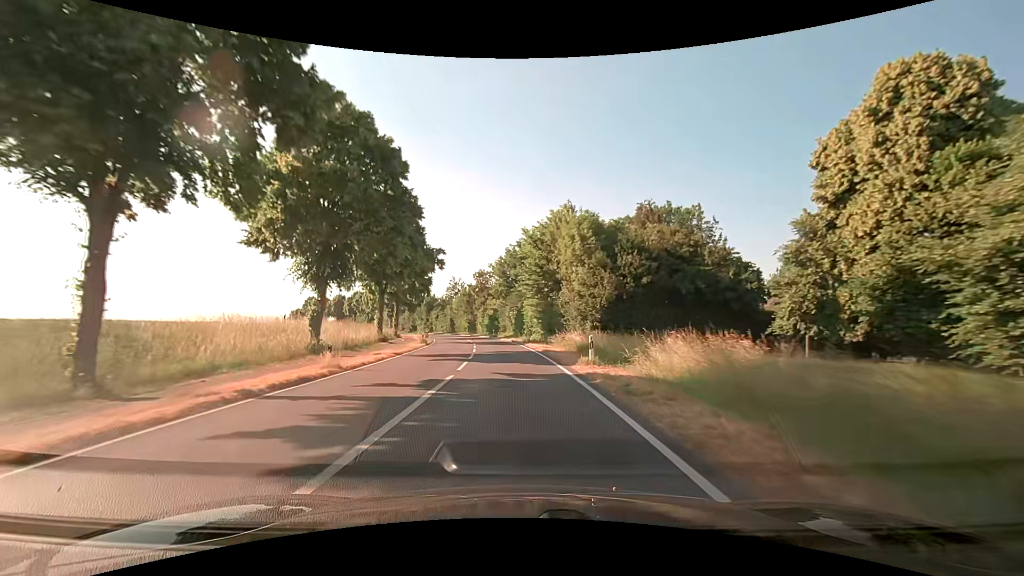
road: secondary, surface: asphalt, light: Day
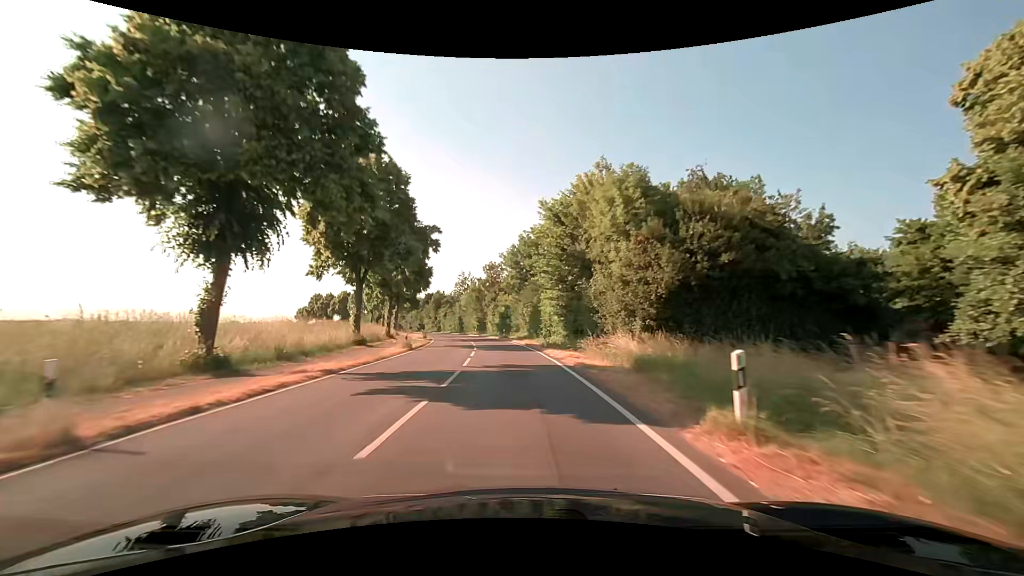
(-0.1, +10.7) m; -1°
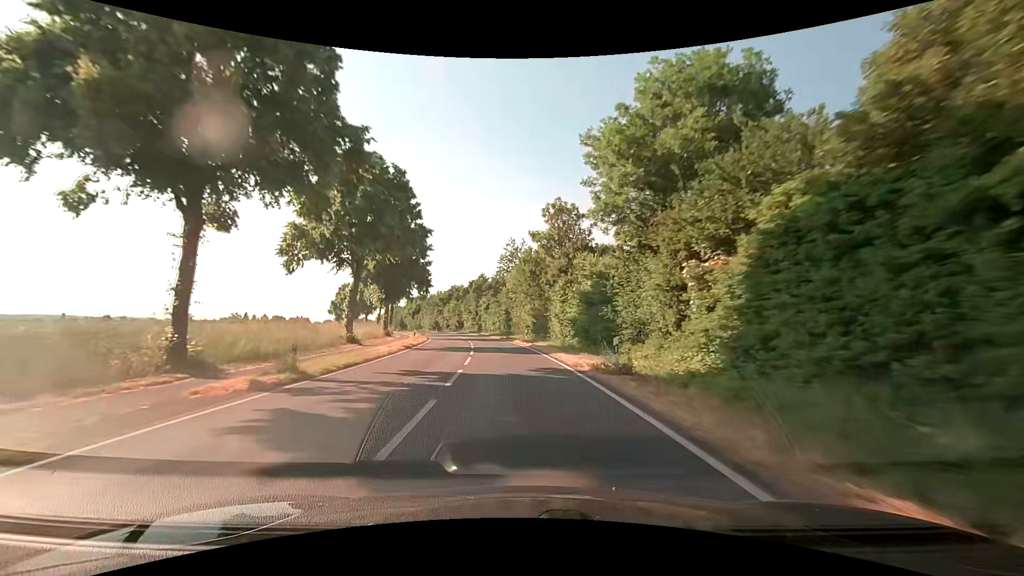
(-2.7, +42.8) m; -8°
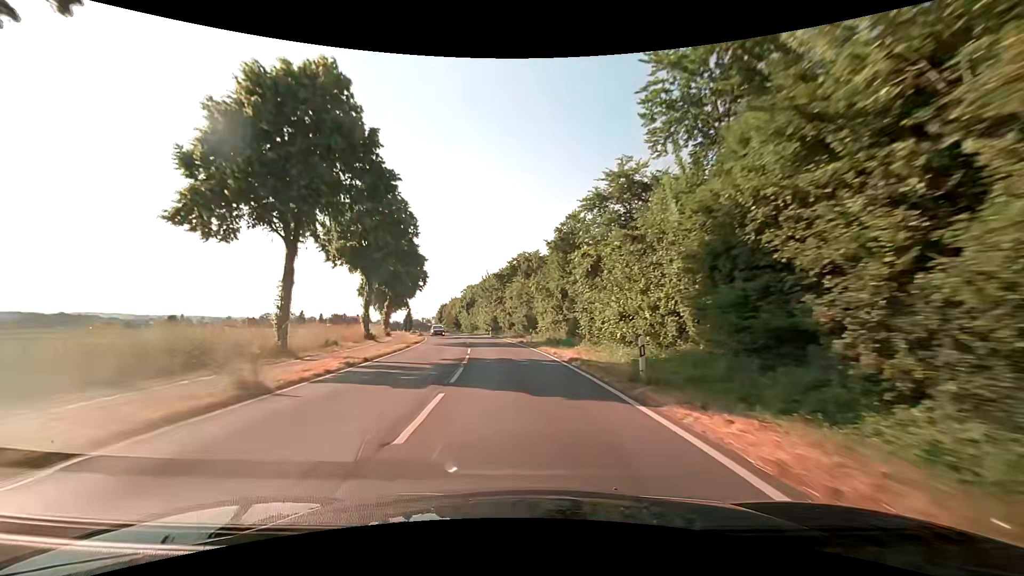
(-4.4, +53.8) m; -10°
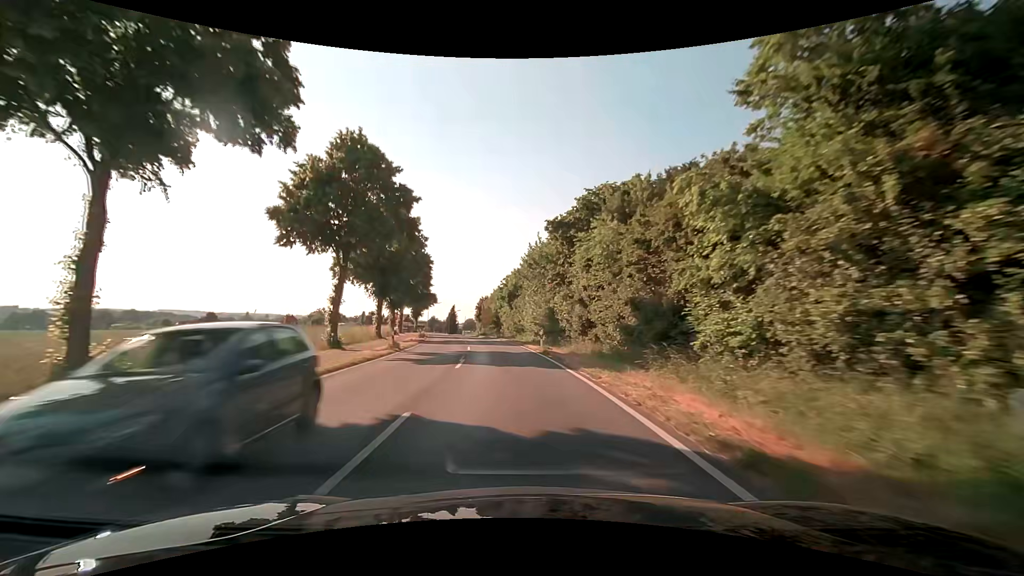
(-1.8, +32.4) m; -7°
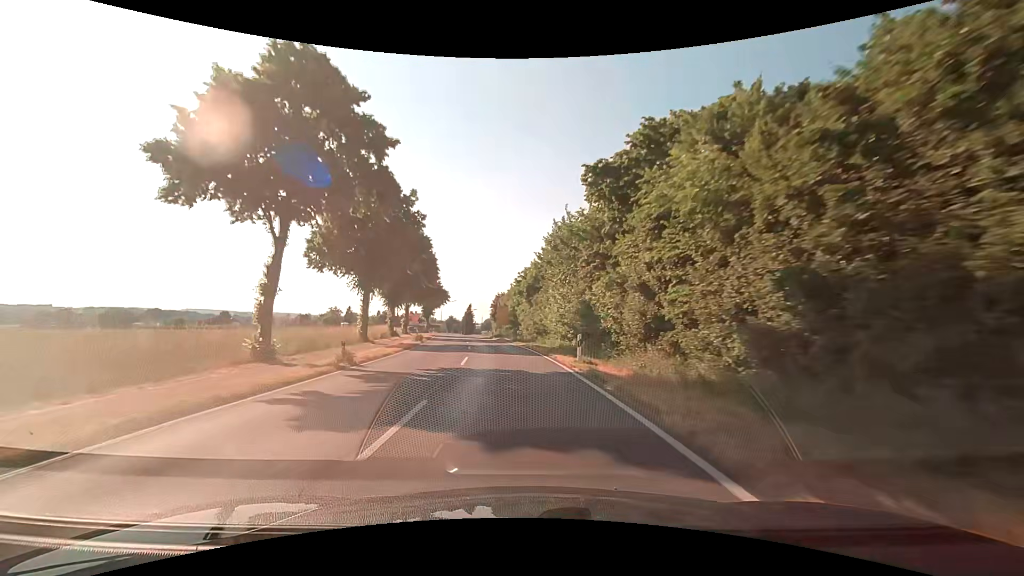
(-0.2, +10.8) m; -2°
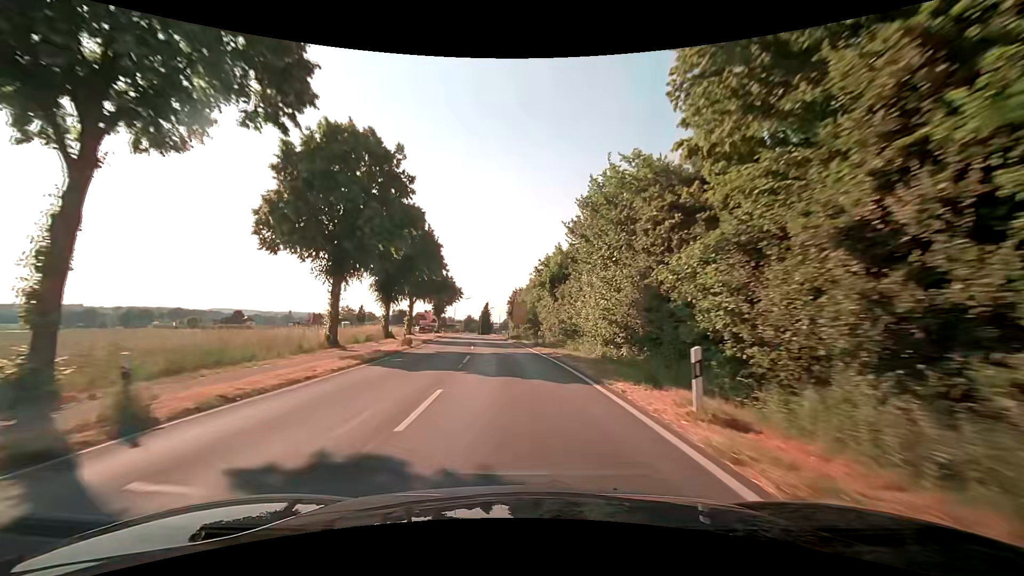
(-0.2, +10.8) m; -2°
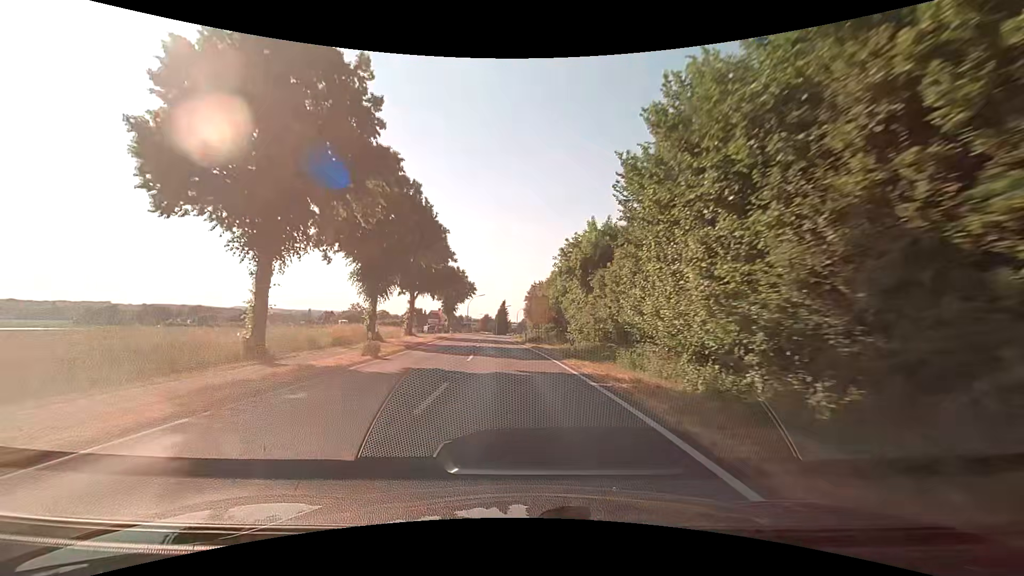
(-0.3, +10.8) m; -2°
(0, +10) (-1, +20) (-1, +30) (-2, +40) (-3, +50) (-3, +60) (-4, +70) (-4, +80) (-4, +90) (-4, +100) m
